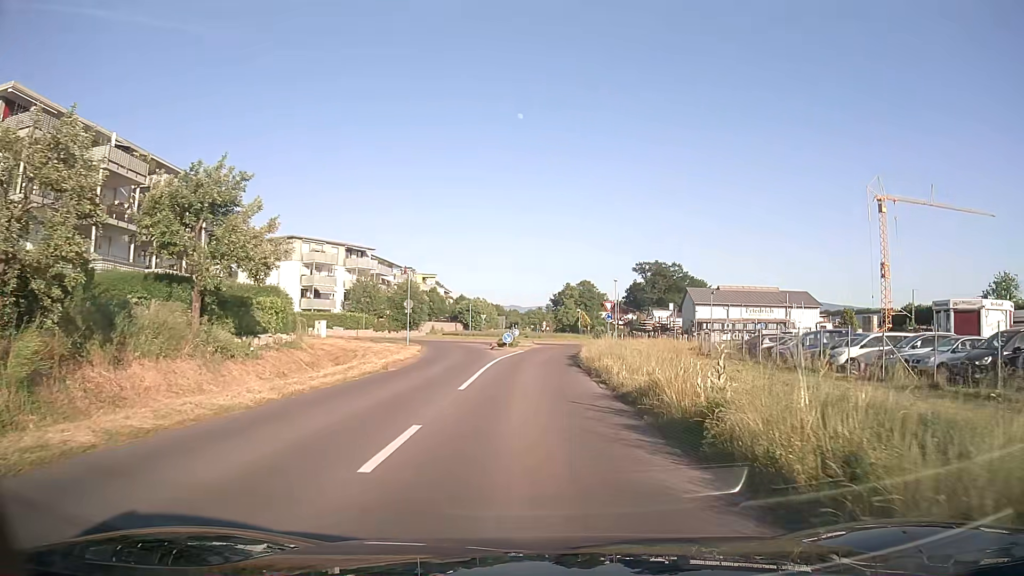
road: secondary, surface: asphalt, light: Day
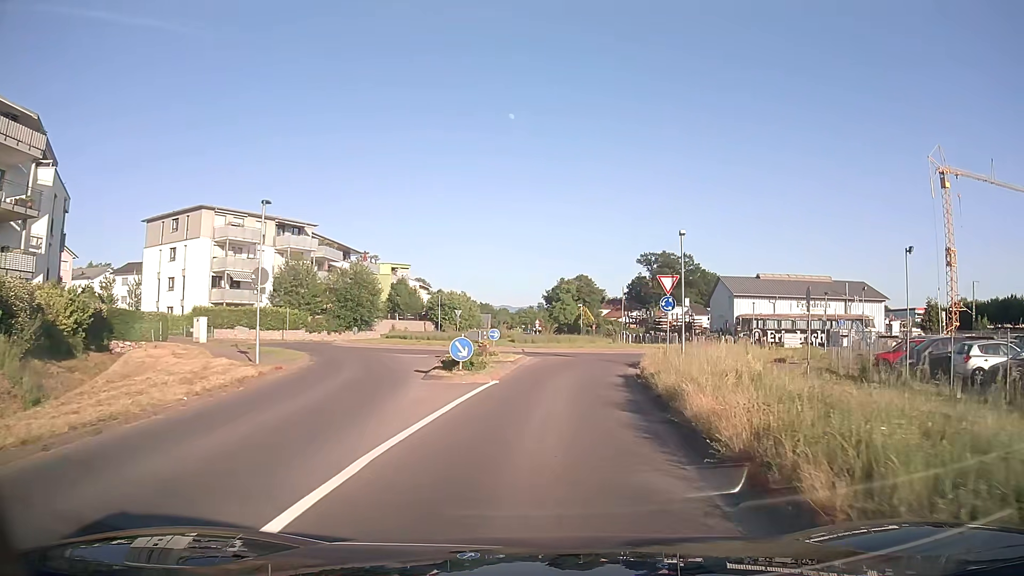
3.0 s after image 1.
(0.0, +23.6) m; +1°
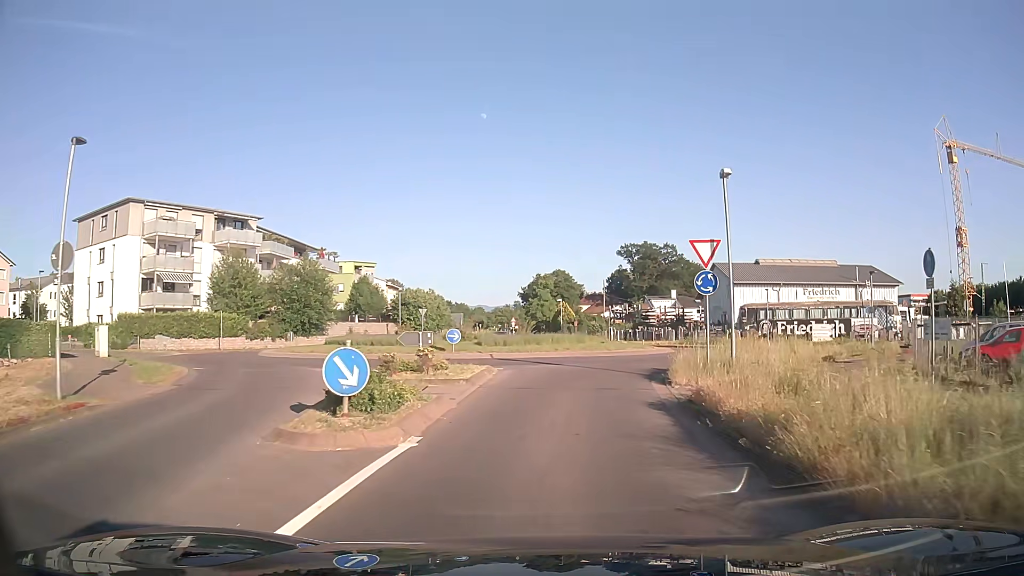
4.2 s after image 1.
(+0.2, +8.9) m; +2°
(0, +10) (+2, +20) (+7, +28) (+15, +34) (+25, +35) (+34, +33) (+41, +25) (+43, +16) (+43, +6) (+43, -4) m
